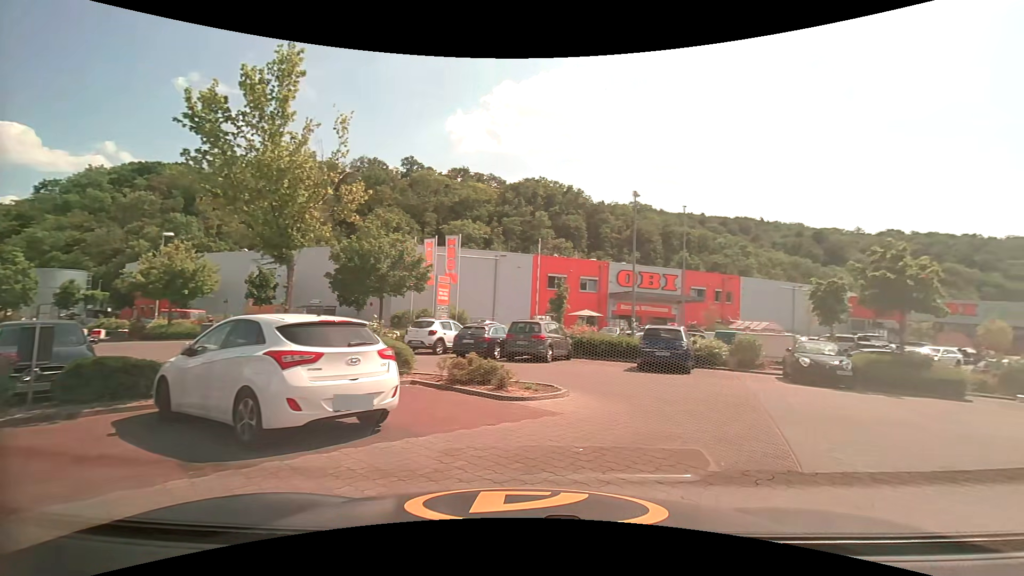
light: Day
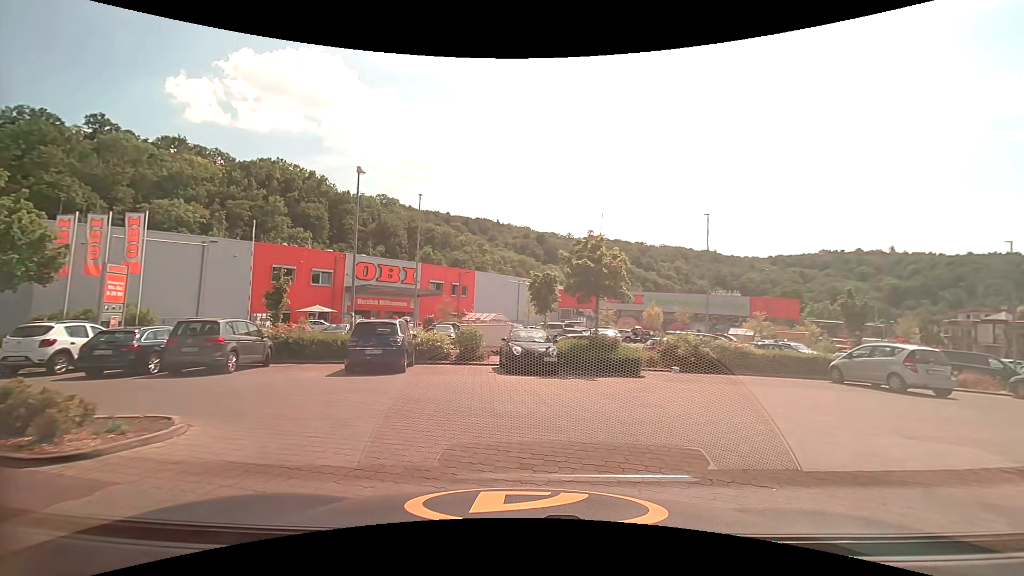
(+0.8, +2.8) m; +29°
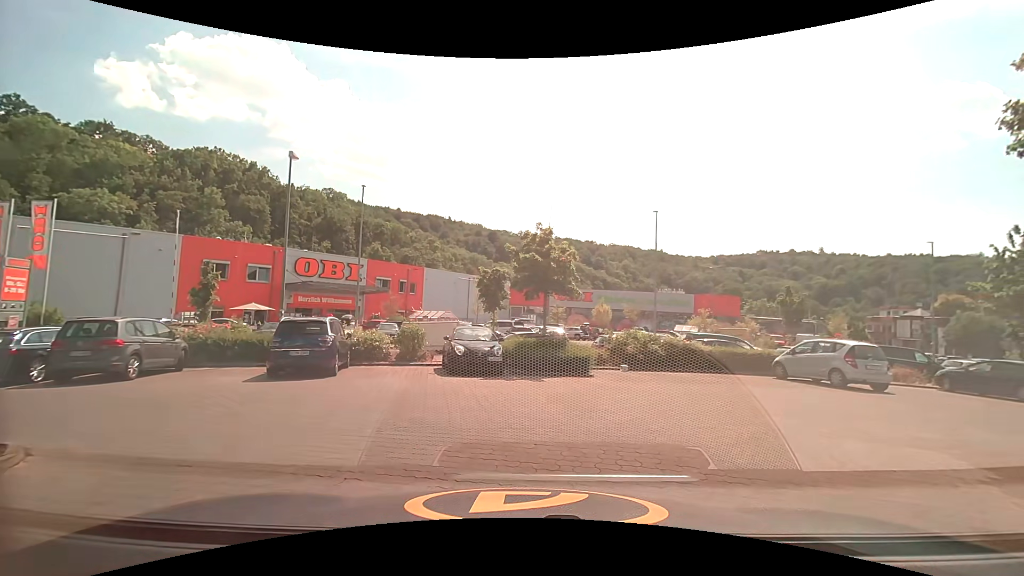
(+0.1, +1.0) m; +5°
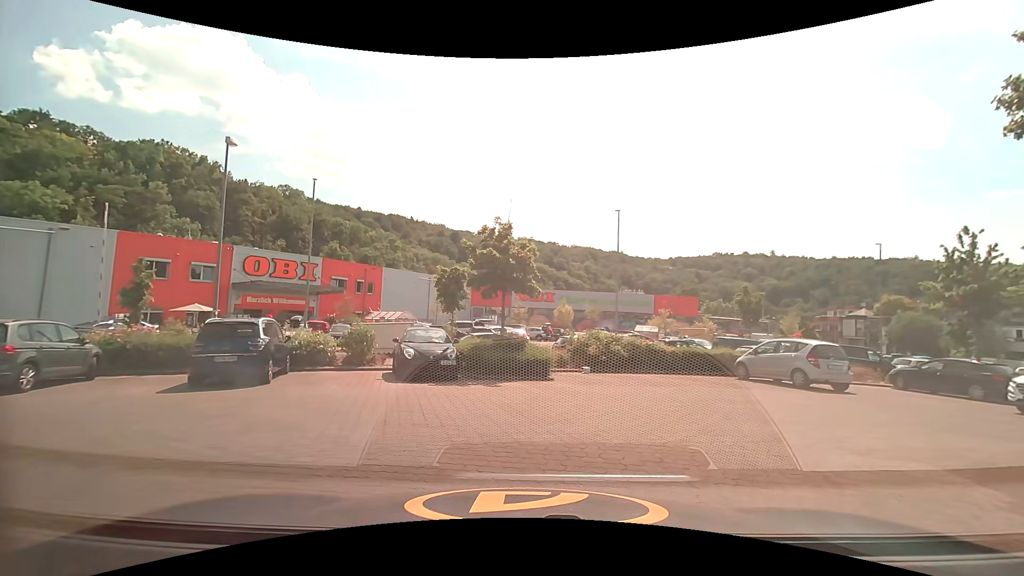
(+0.1, +1.1) m; +5°
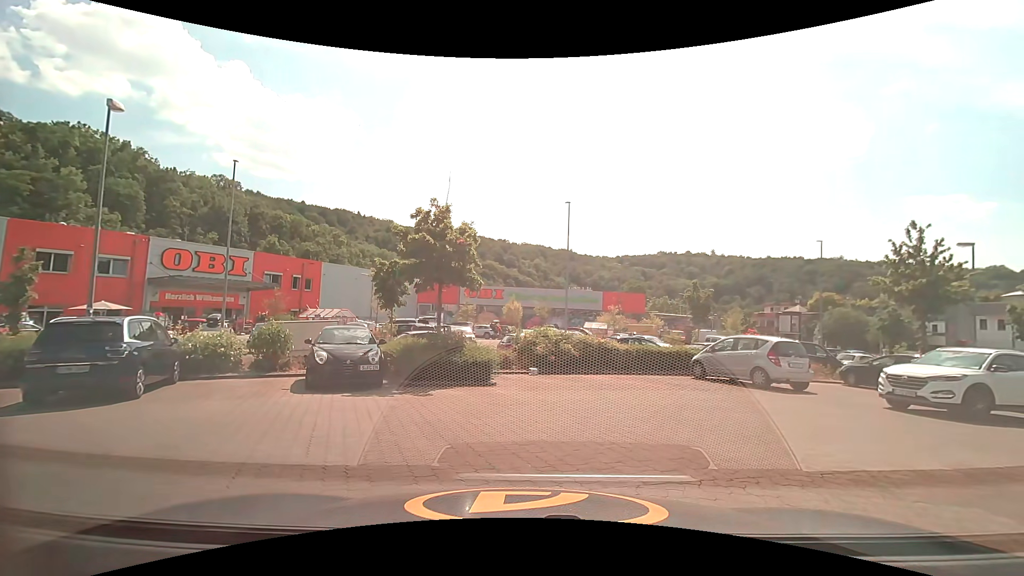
(+0.1, +1.9) m; +5°
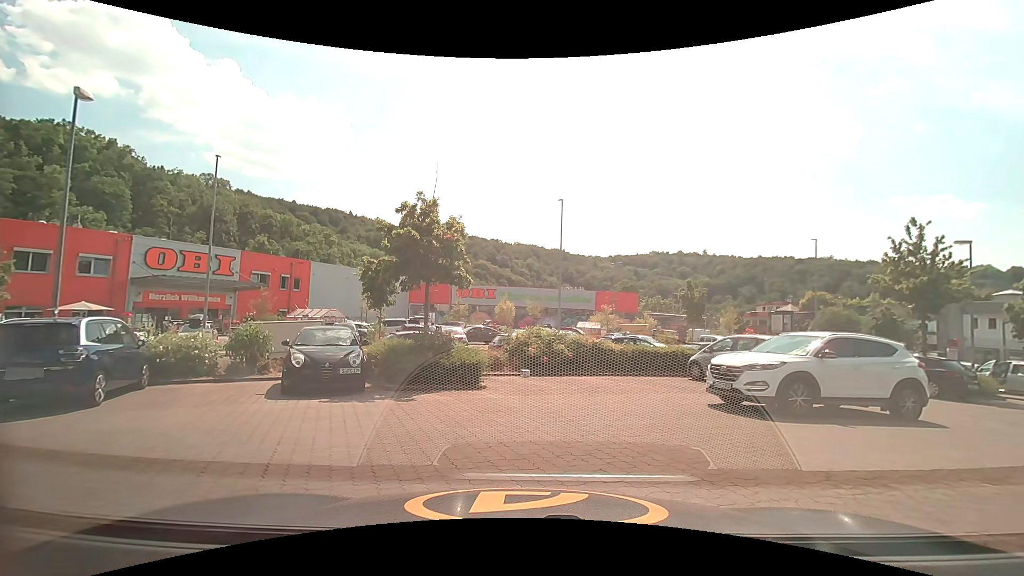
(0.0, +0.7) m; 0°
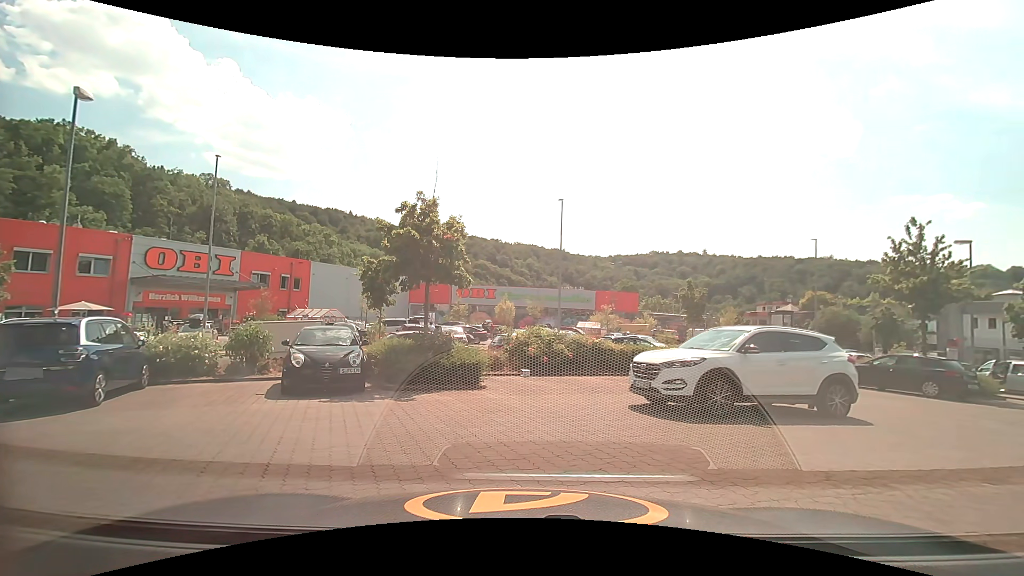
(0.0, 0.0) m; 0°
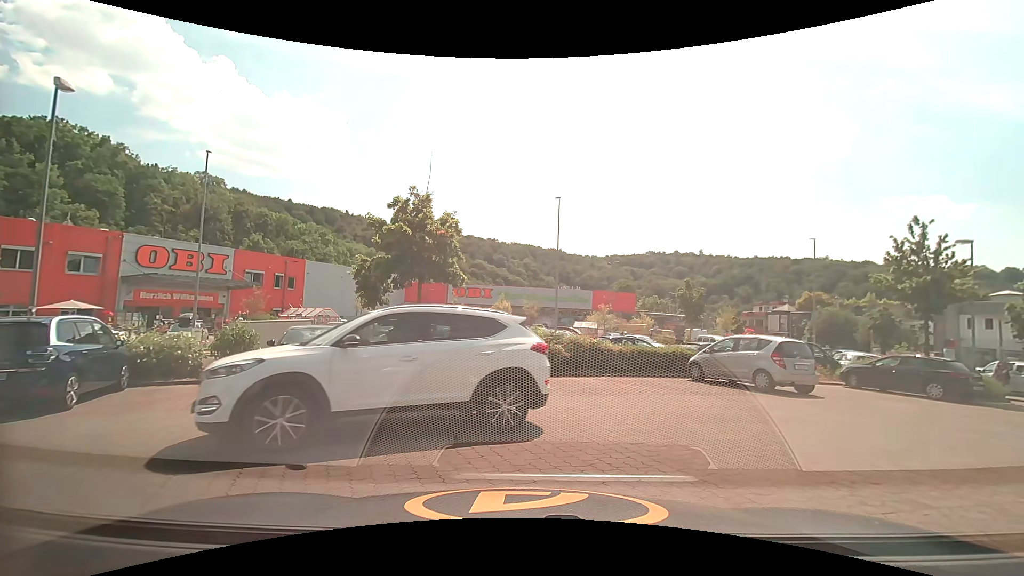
(0.0, +0.4) m; 0°
